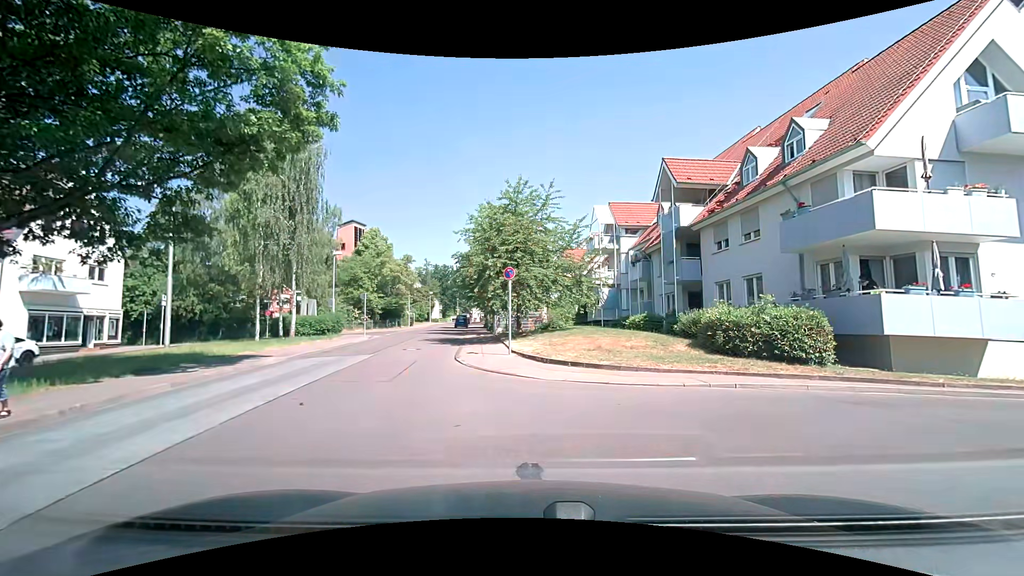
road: residential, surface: asphalt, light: Day
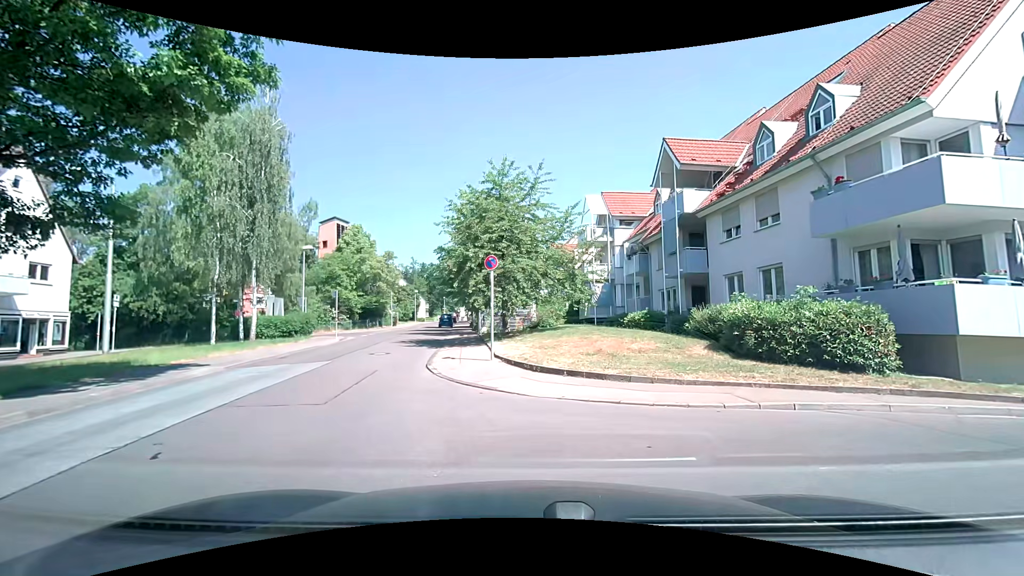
(0.0, +2.8) m; -1°
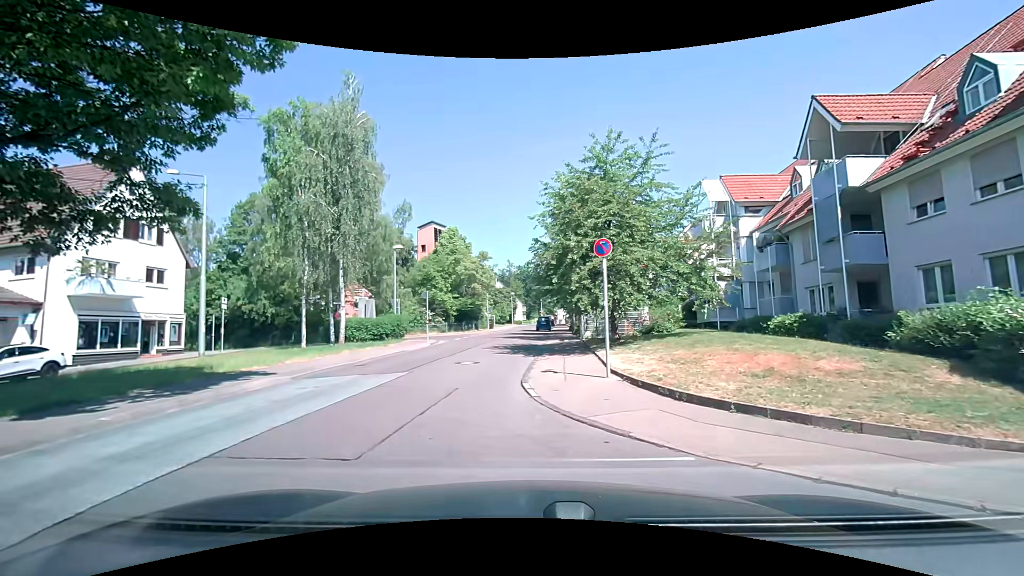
(-0.2, +3.5) m; -8°
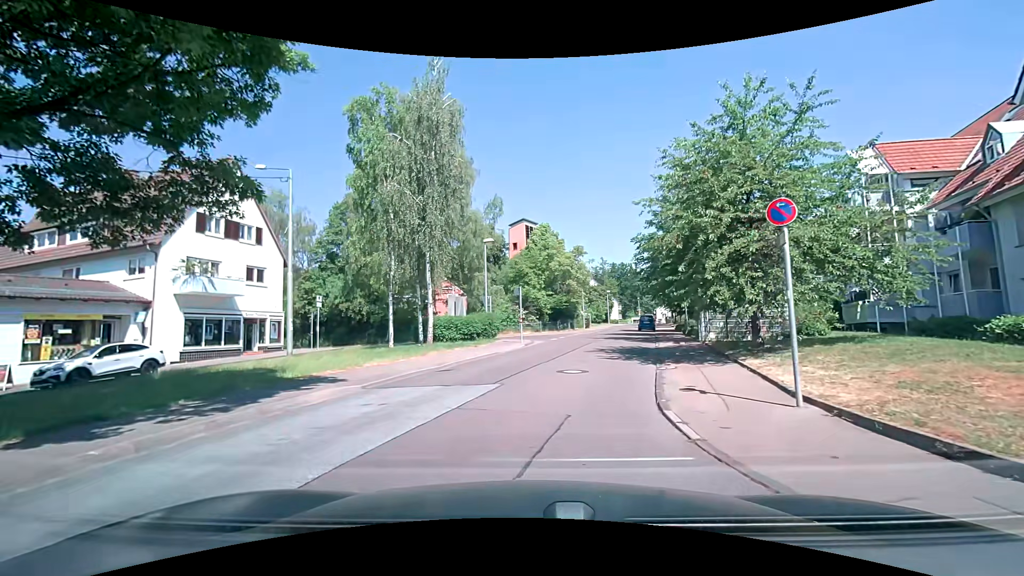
(-0.4, +3.1) m; -12°
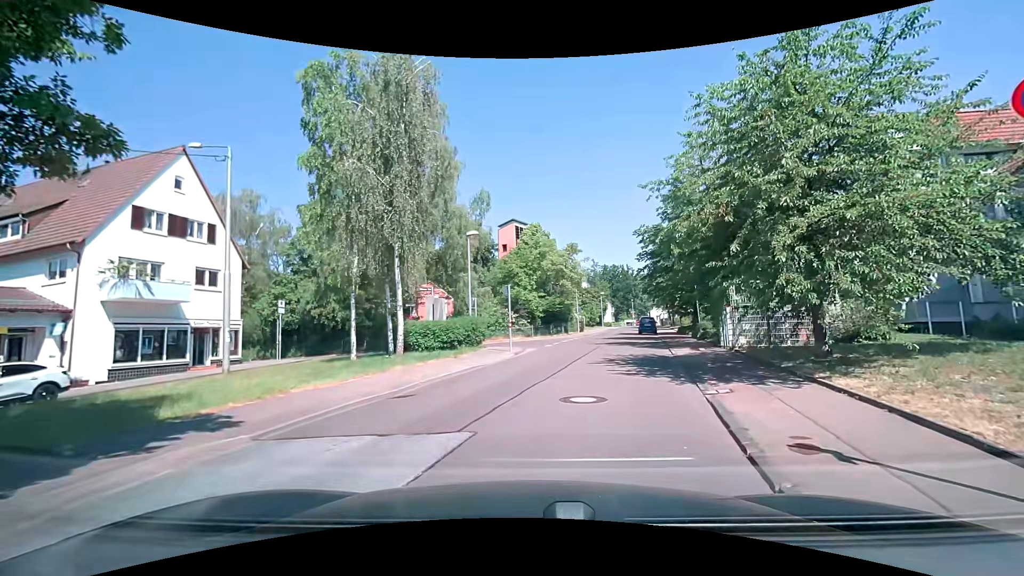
(-0.1, +4.1) m; 0°
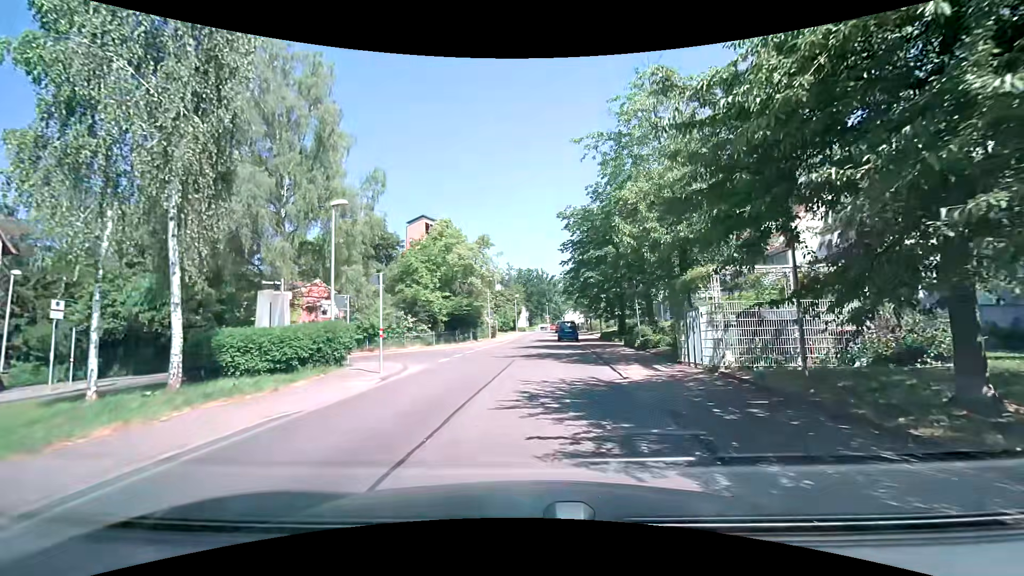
(+0.5, +7.2) m; +10°
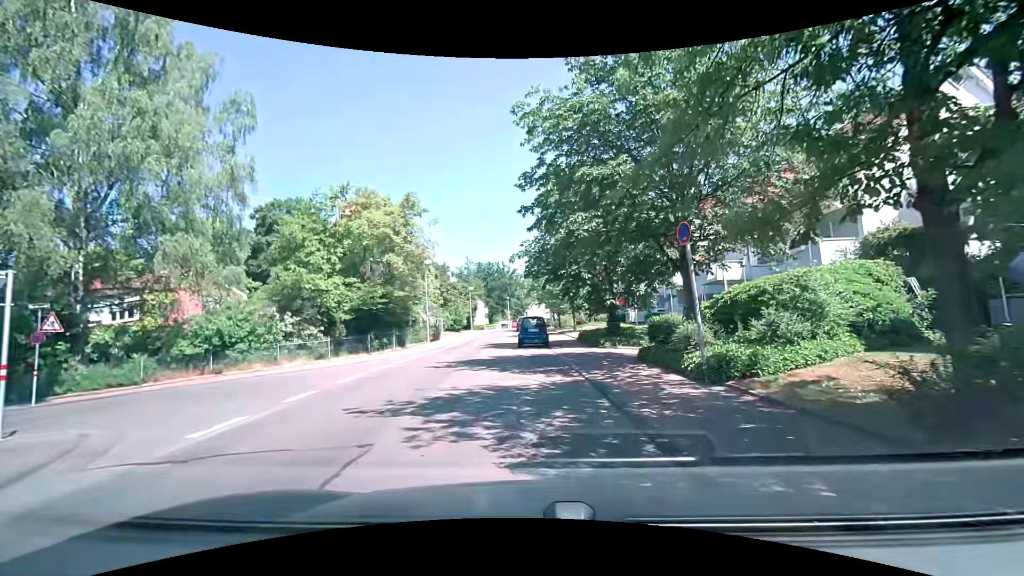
(+0.5, +12.4) m; +3°
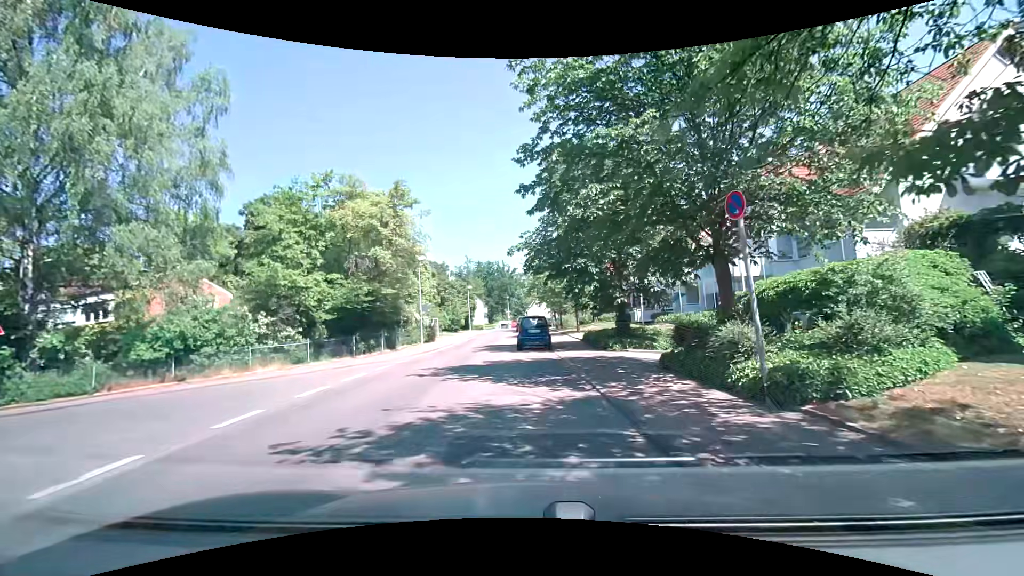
(0.0, +2.3) m; +2°
